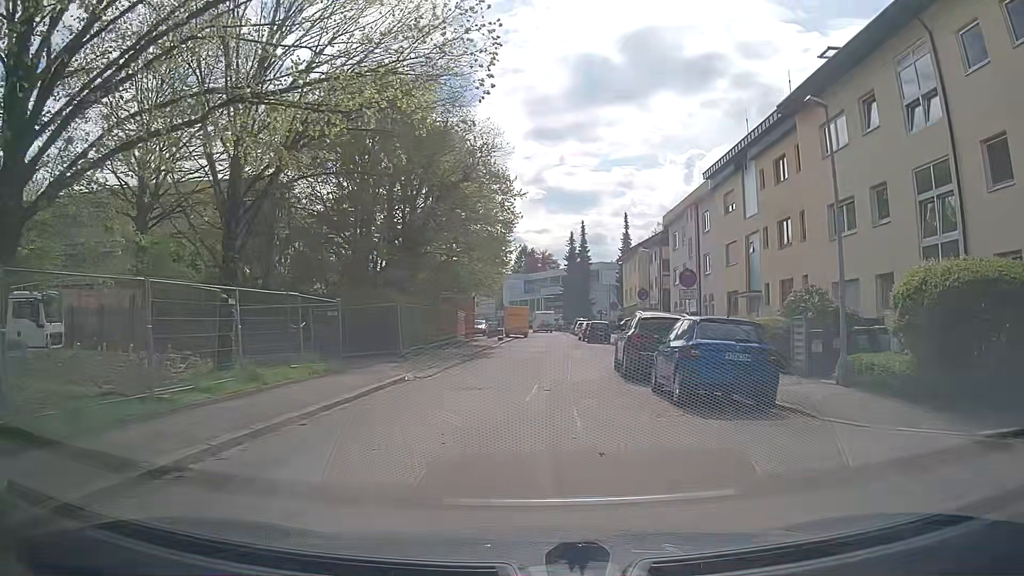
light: Day
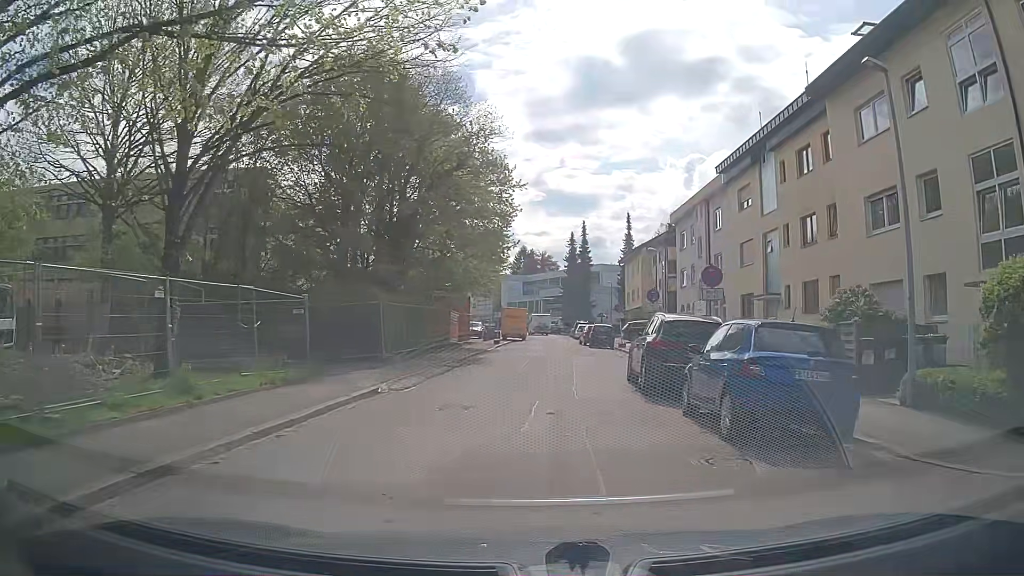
(0.0, +3.0) m; -1°
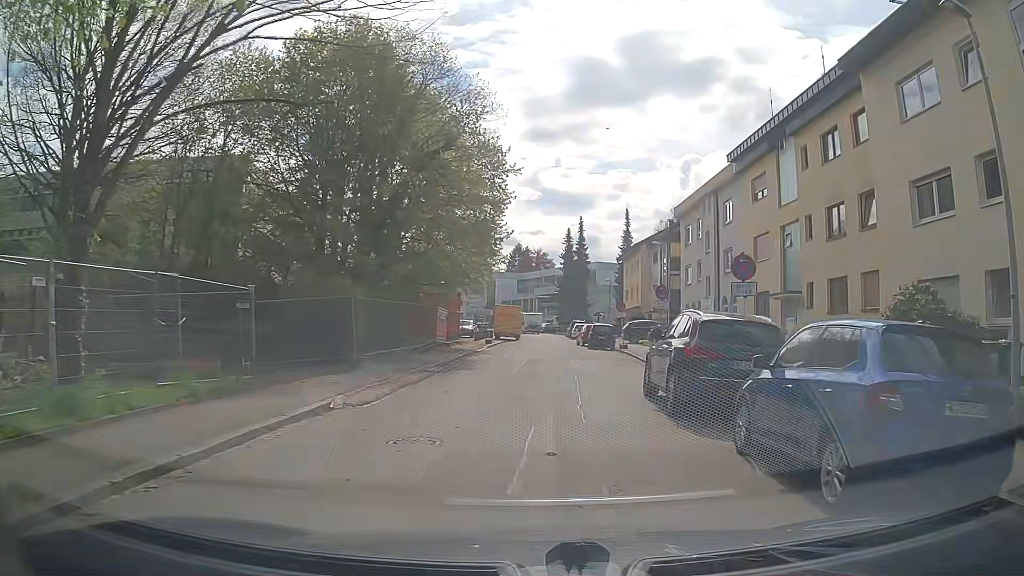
(0.0, +3.2) m; 0°
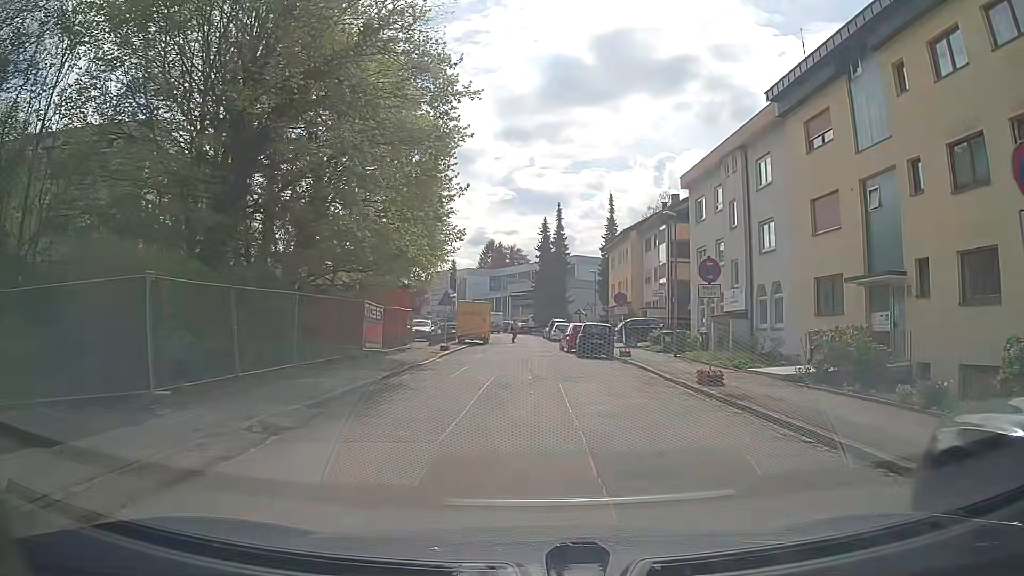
(+0.4, +10.5) m; +2°
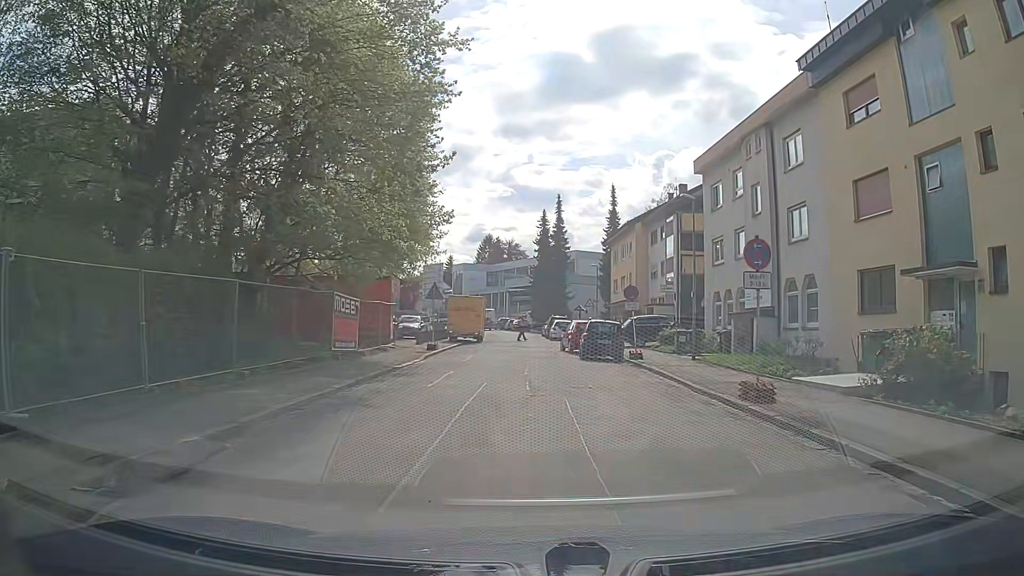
(0.0, +3.6) m; 0°
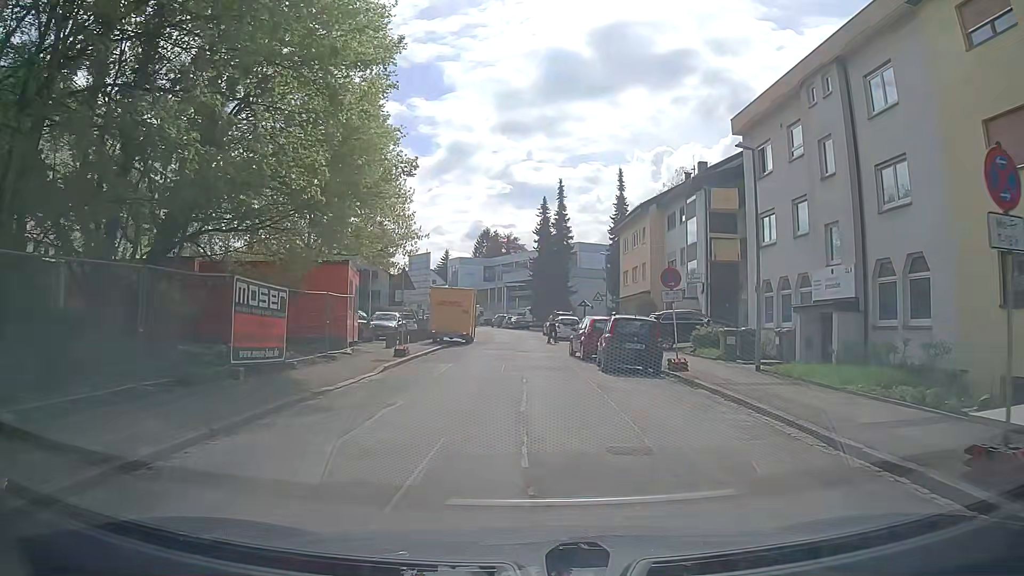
(0.0, +7.3) m; 0°
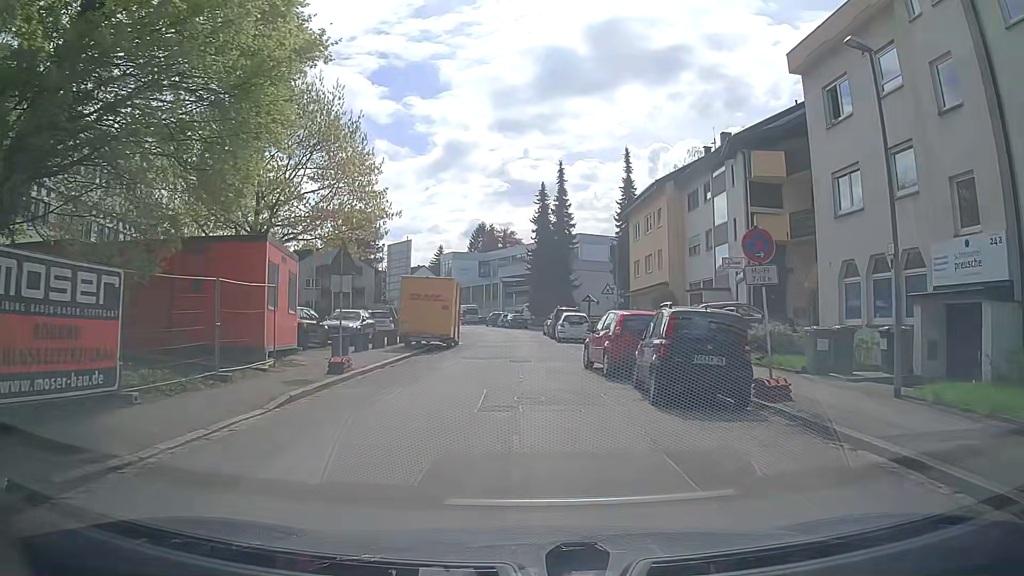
(0.0, +7.4) m; 0°
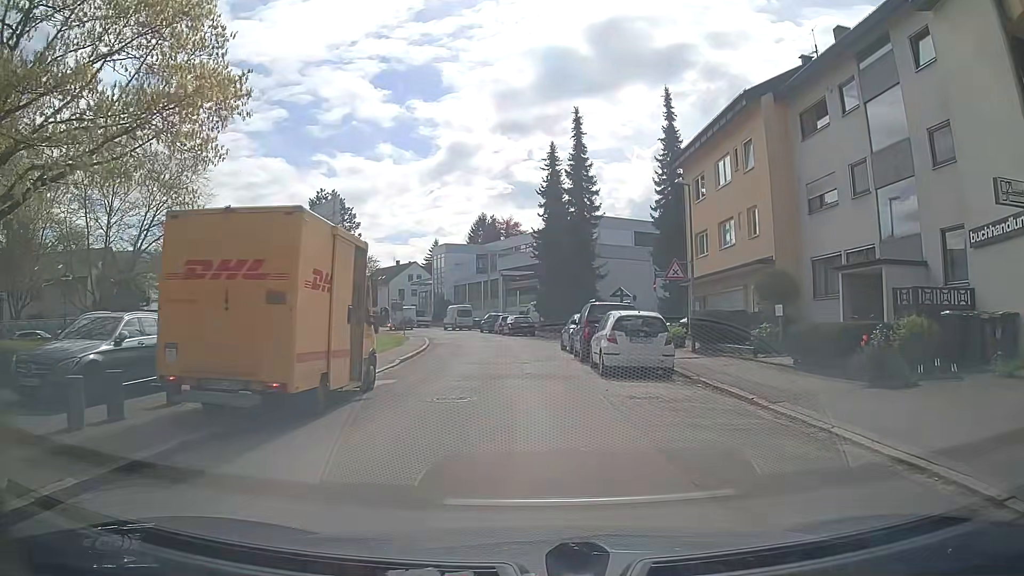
(+0.2, +18.3) m; +1°
(0, +10) (0, +20) (0, +30) (-2, +40) (-4, +50) (-6, +59) (-9, +69) (-13, +78) (-17, +87) (-22, +96) m
